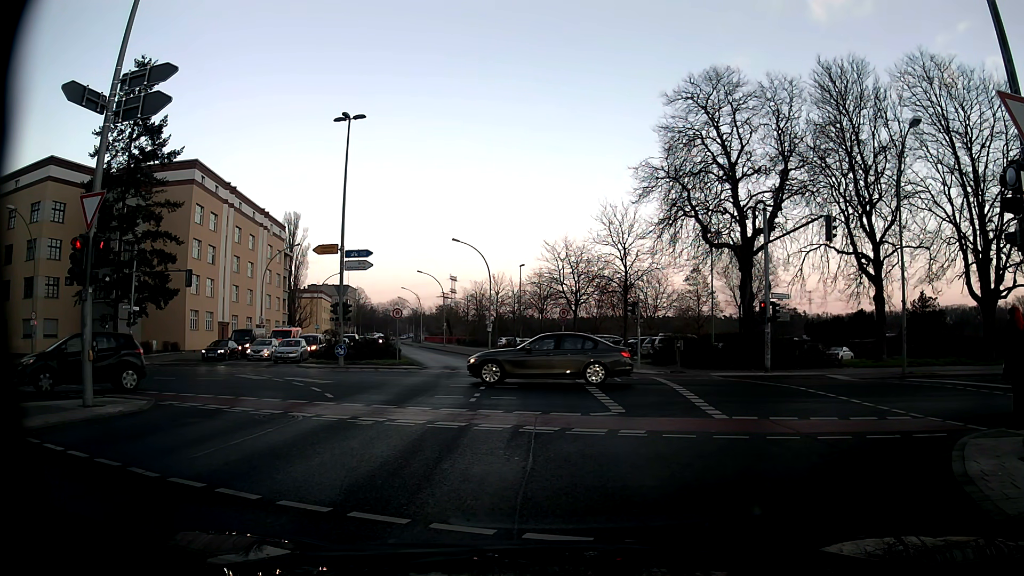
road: secondary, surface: asphalt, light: Day
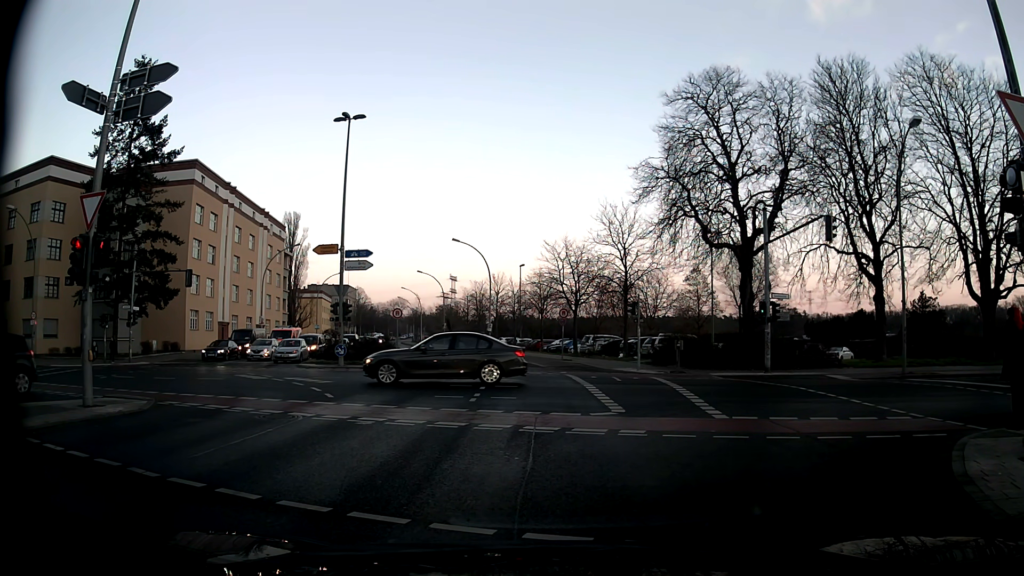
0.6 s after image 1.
(0.0, 0.0) m; 0°
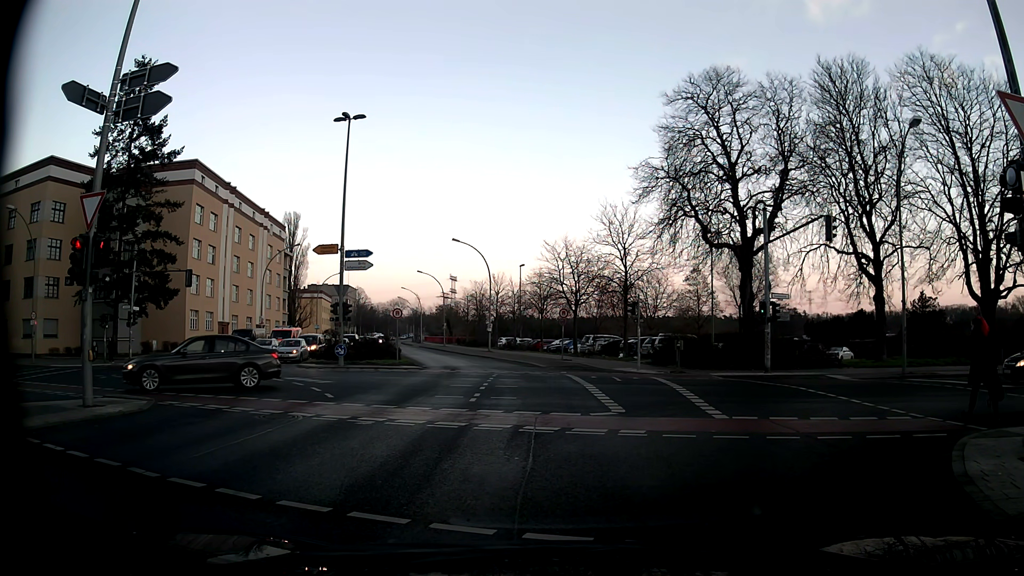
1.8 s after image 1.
(0.0, 0.0) m; 0°
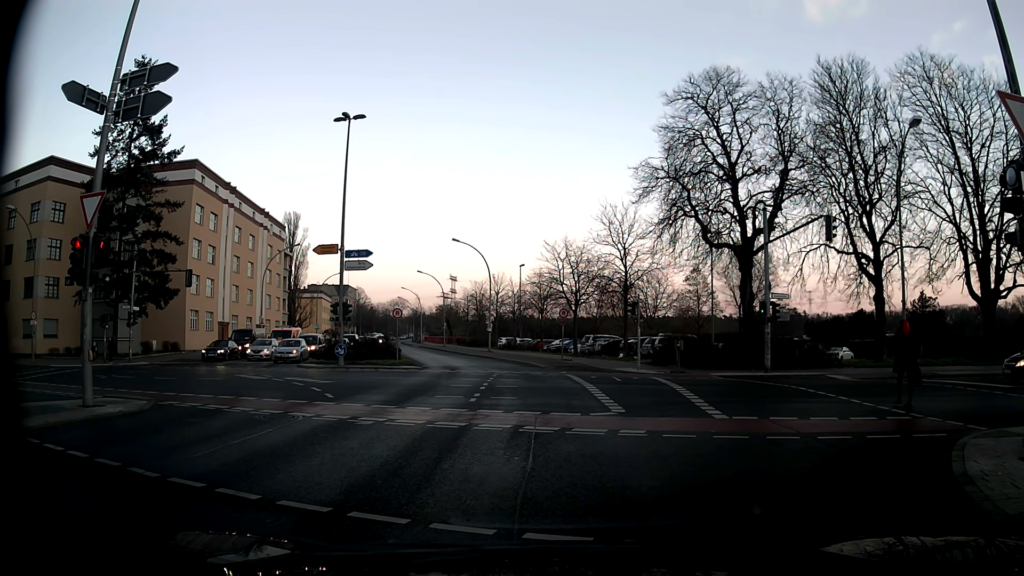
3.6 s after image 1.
(0.0, 0.0) m; 0°
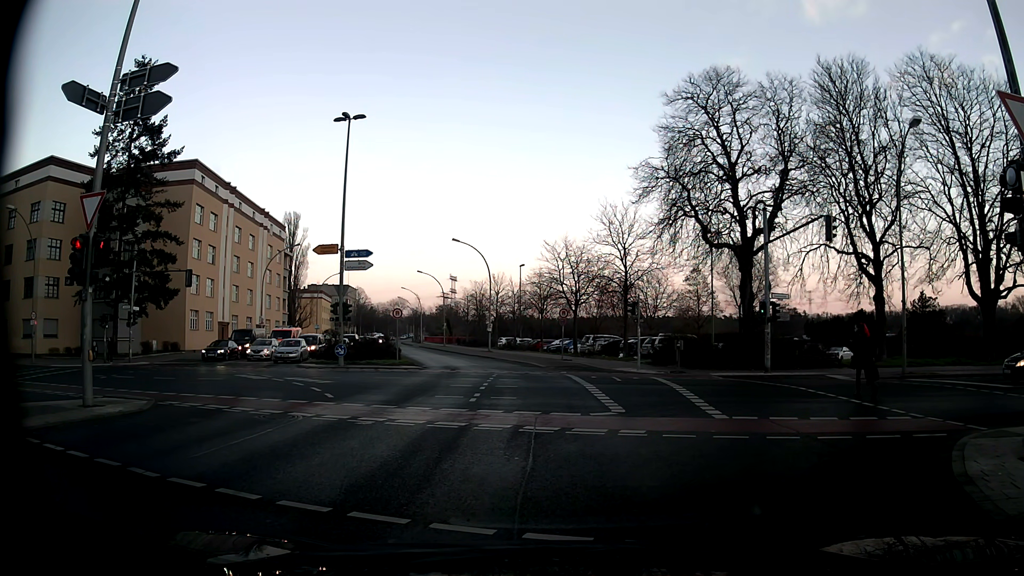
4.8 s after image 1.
(0.0, 0.0) m; 0°
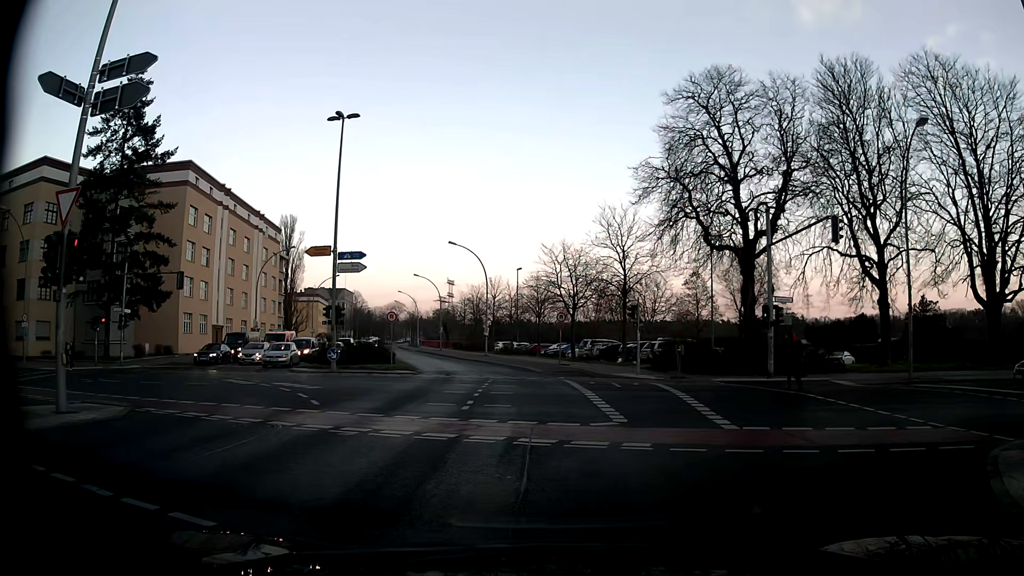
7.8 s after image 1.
(0.0, +0.8) m; +1°
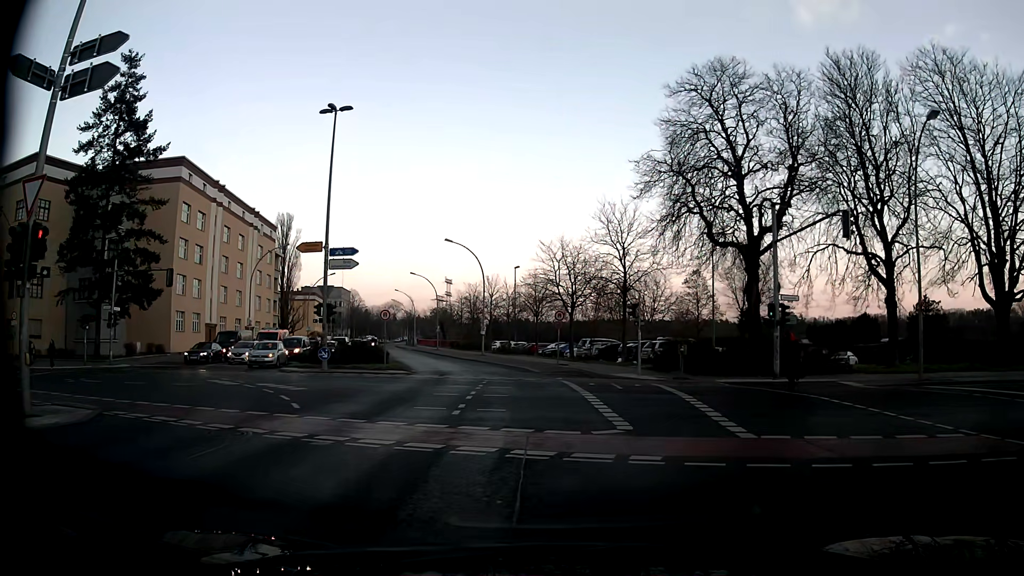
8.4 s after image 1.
(0.0, +1.1) m; +1°
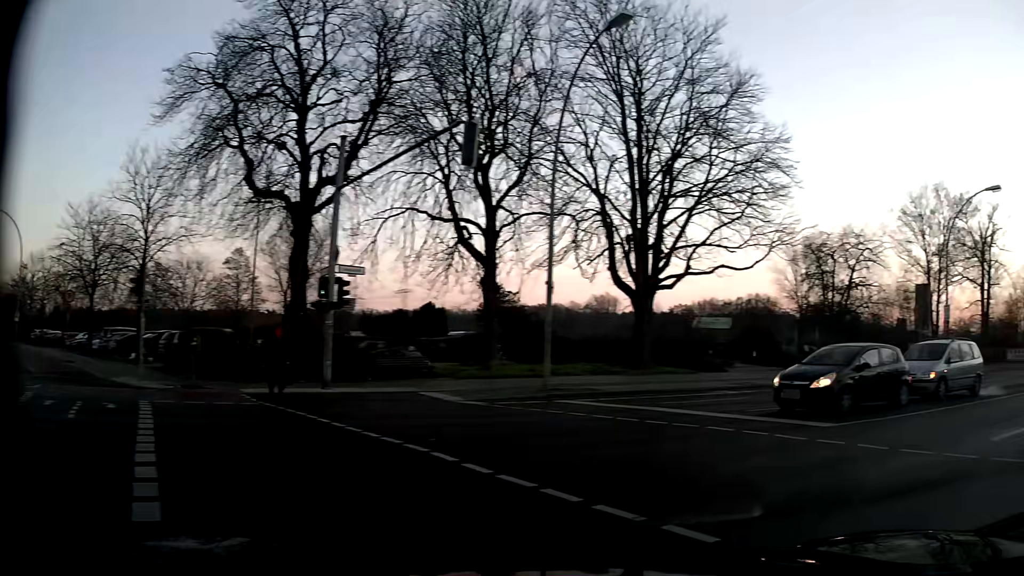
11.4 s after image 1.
(+1.4, +9.2) m; +34°
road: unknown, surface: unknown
